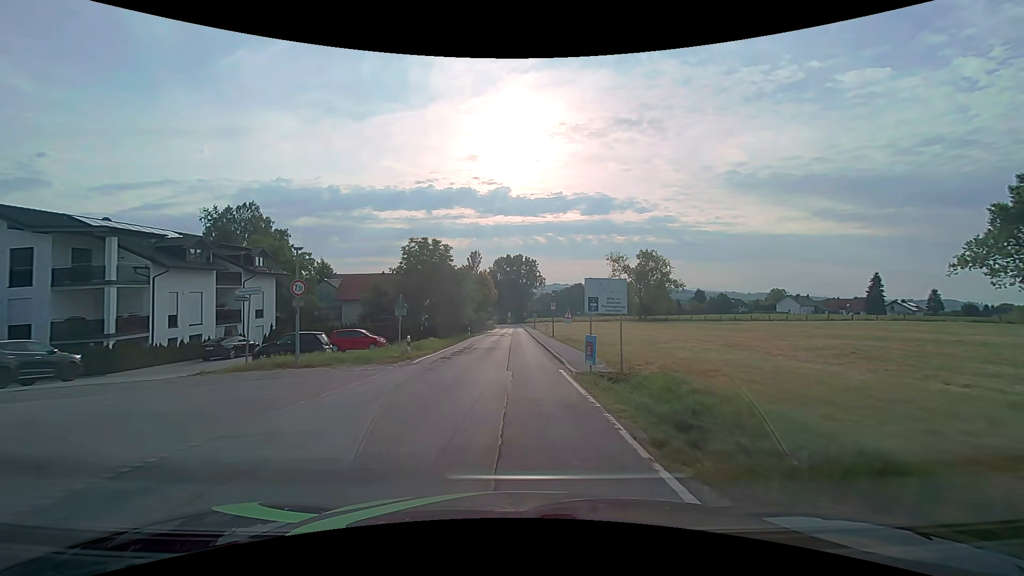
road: secondary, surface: asphalt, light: Day
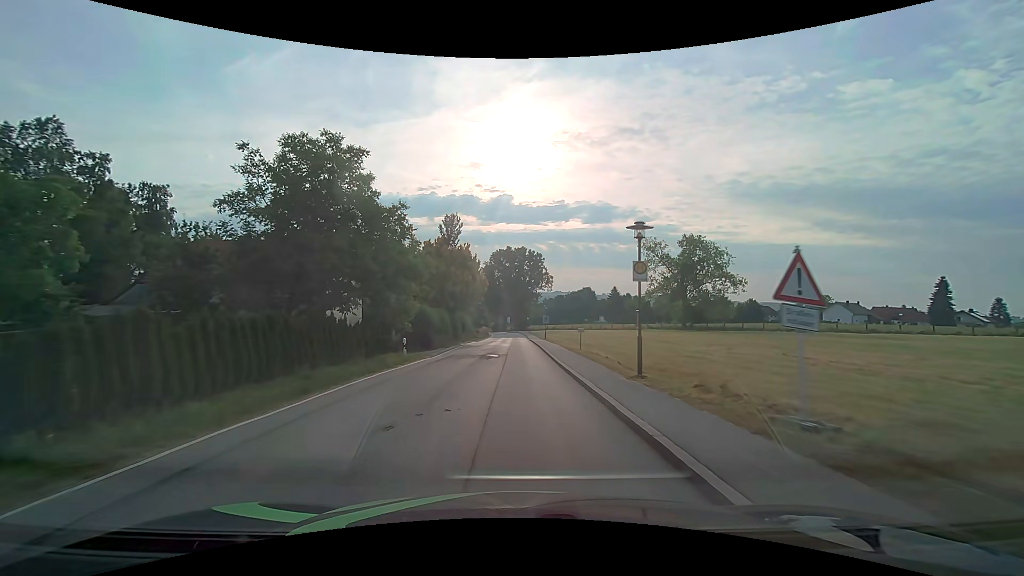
(0.0, +30.6) m; 0°
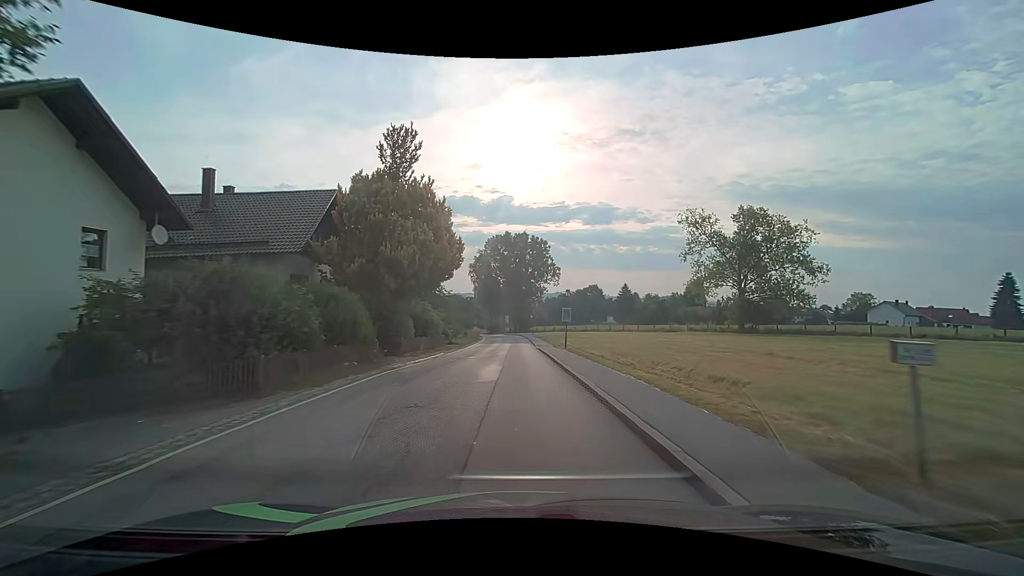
(0.0, +22.8) m; 0°
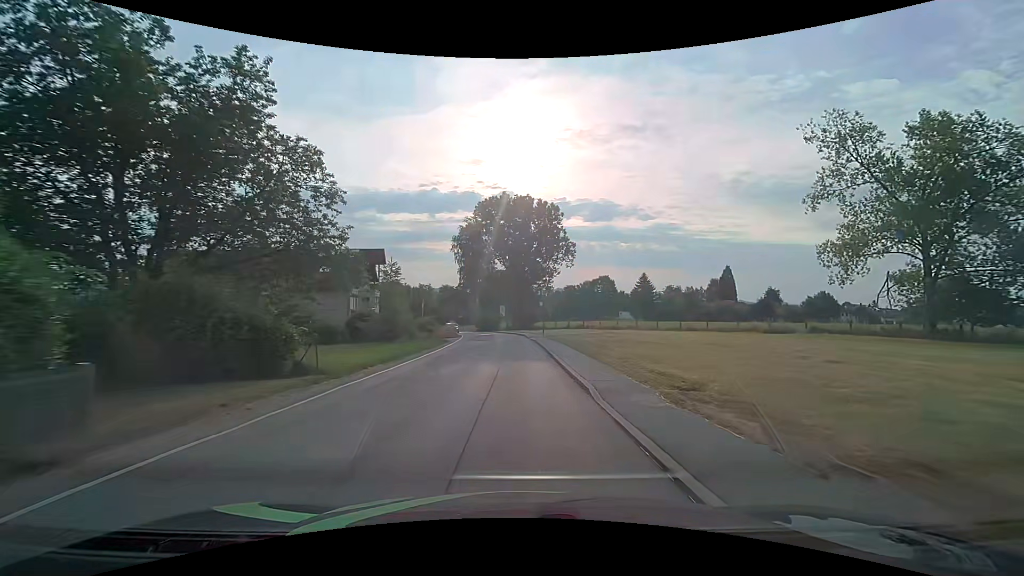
(+0.2, +30.5) m; +1°
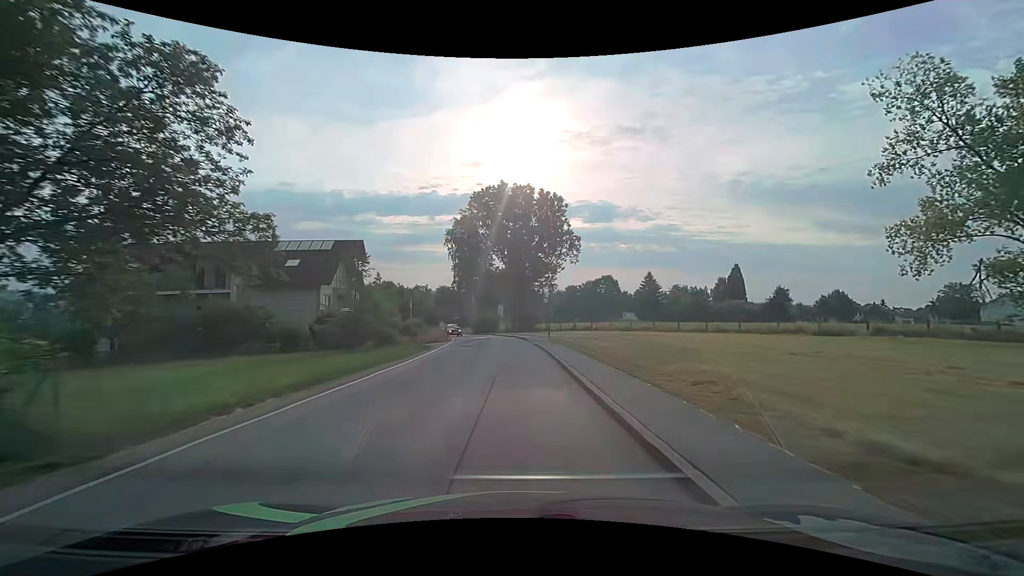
(-0.1, +7.7) m; -1°
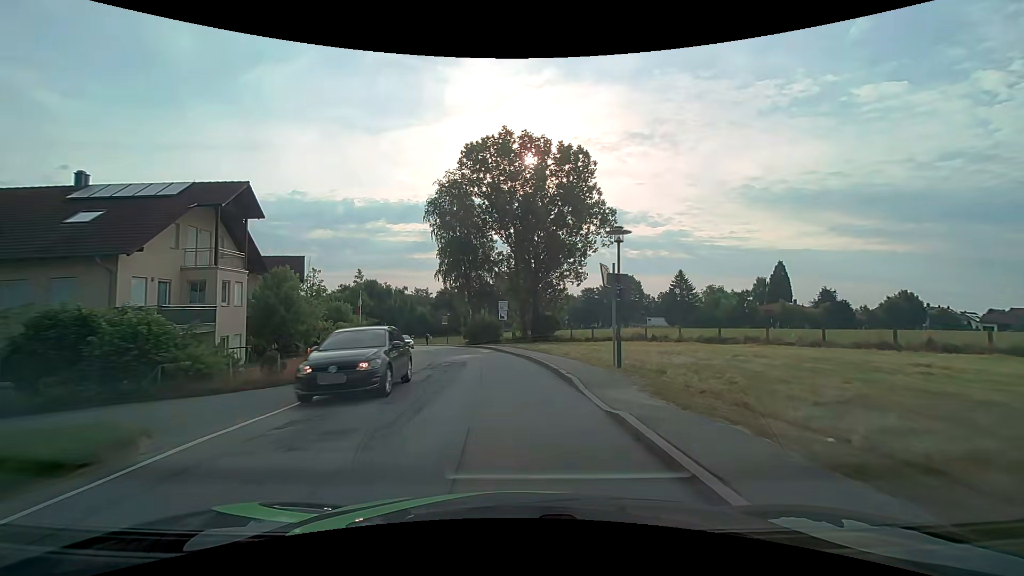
(-0.1, +22.9) m; -1°
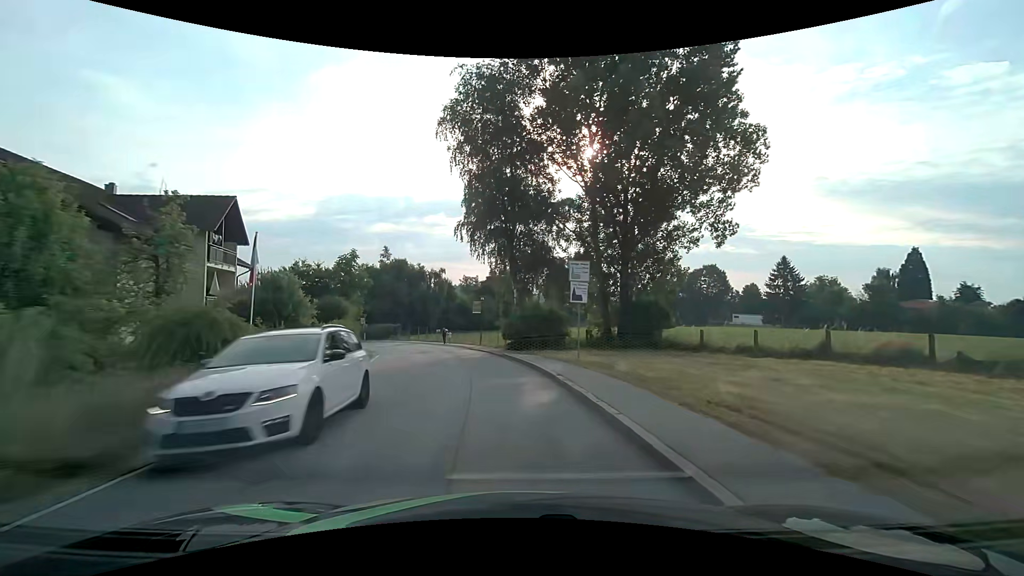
(-1.3, +22.7) m; -7°
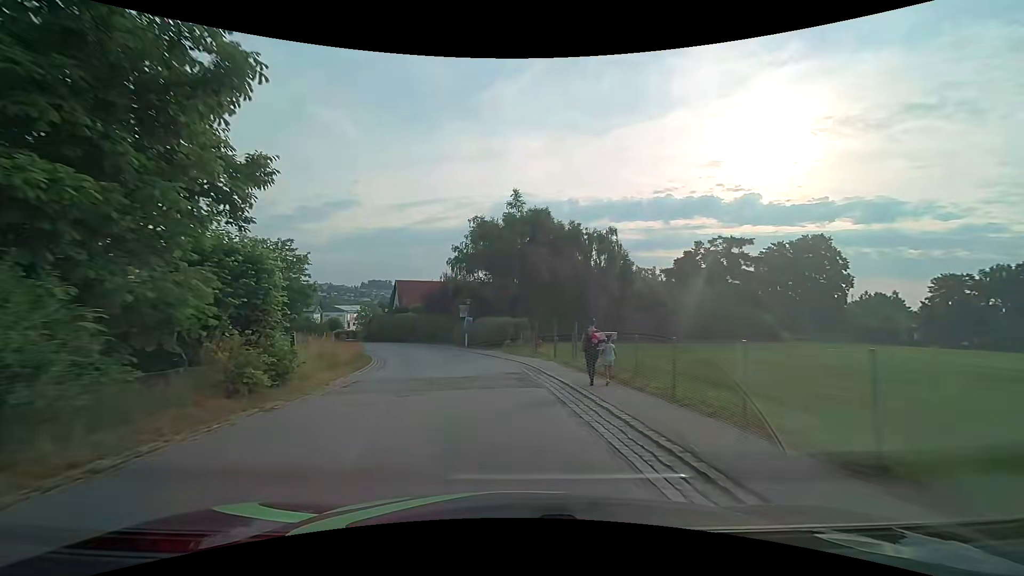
(-5.7, +37.6) m; -19°
(0, +10) (-2, +20) (-4, +30) (-7, +39) (-10, +49) (-14, +58) (-19, +67) (-24, +75) (-29, +84) (-34, +92) m
